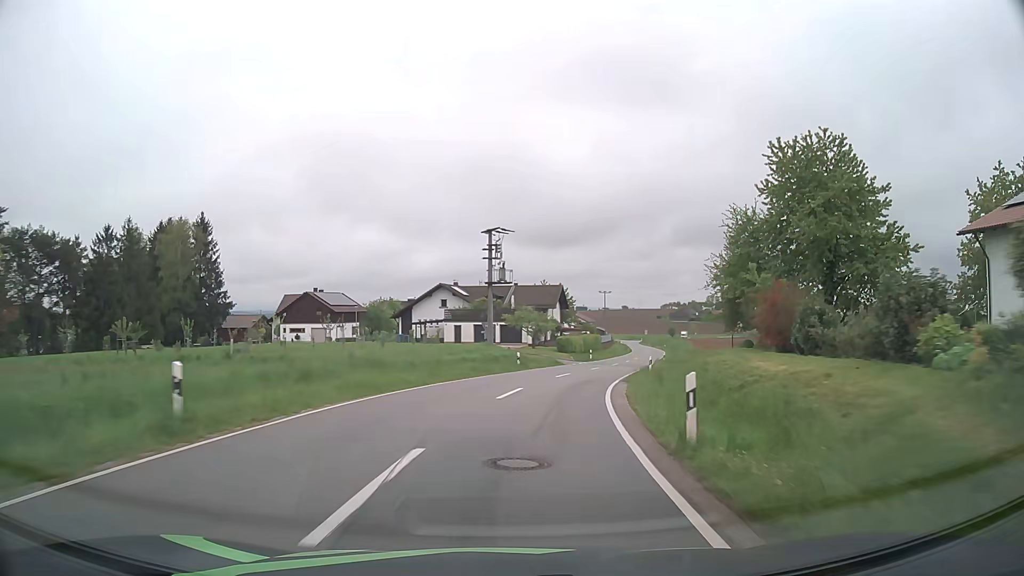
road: tertiary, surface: asphalt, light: Day
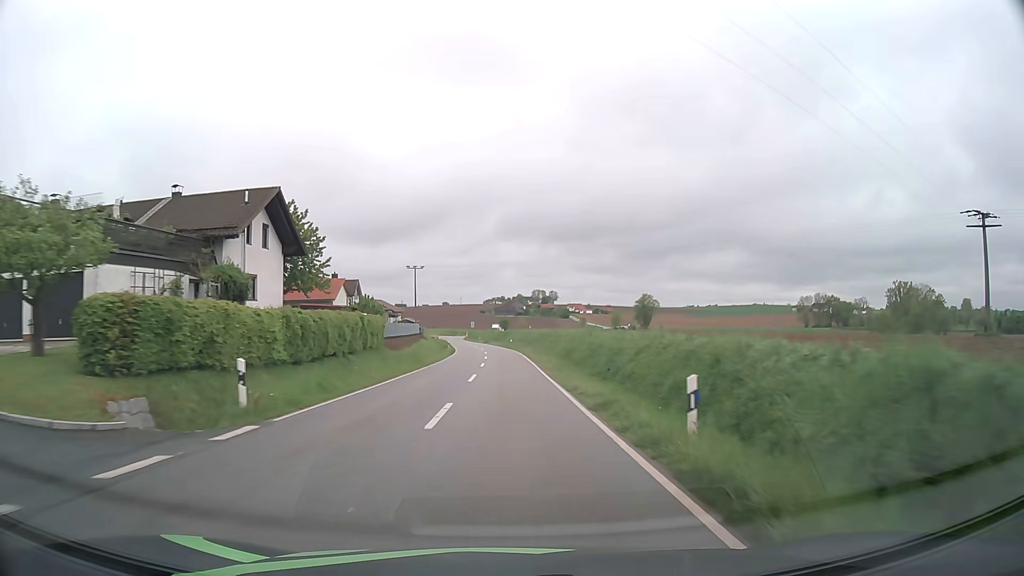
(+9.4, +52.2) m; +15°
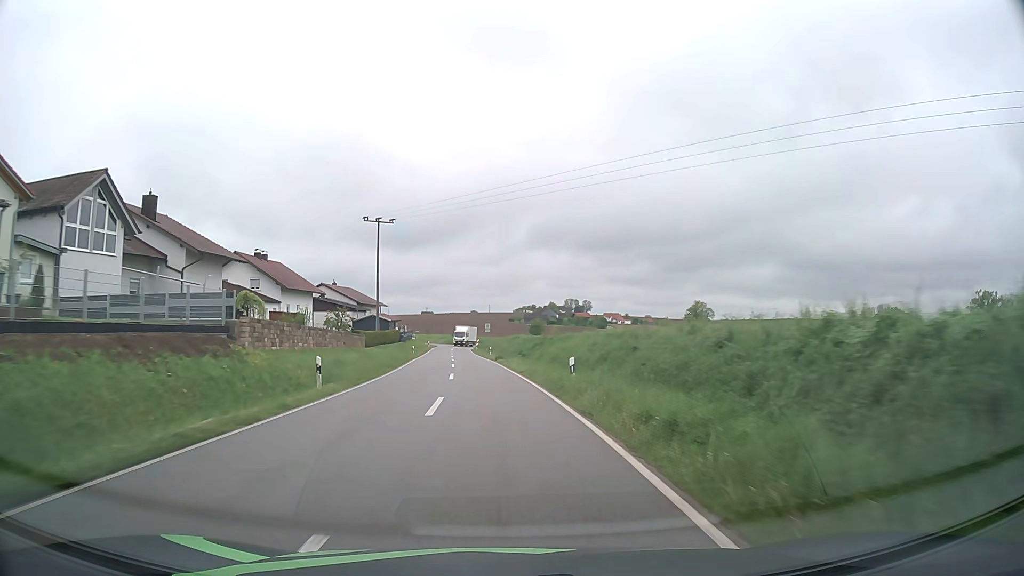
(-0.4, +57.4) m; -3°
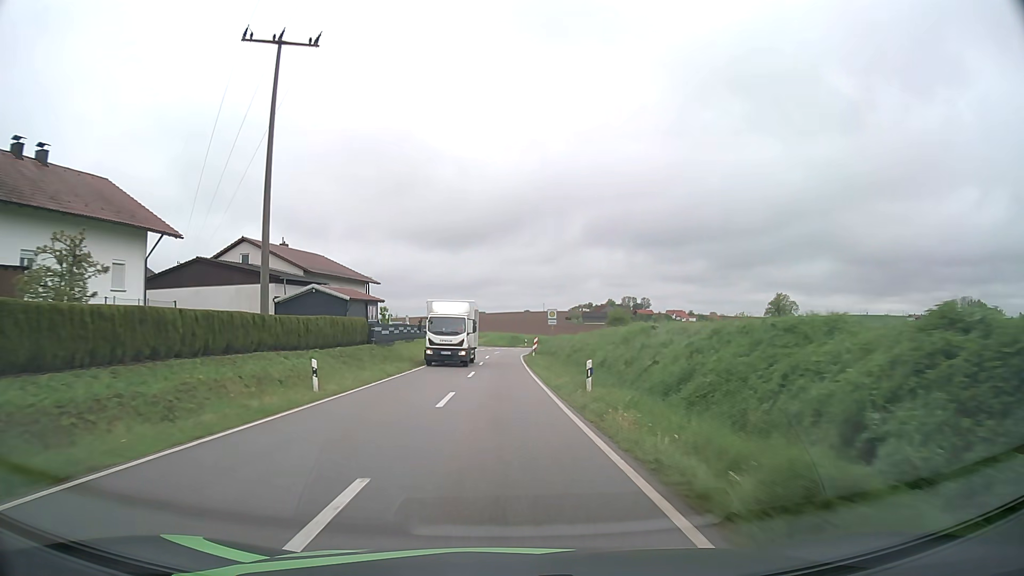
(-2.1, +45.6) m; -5°
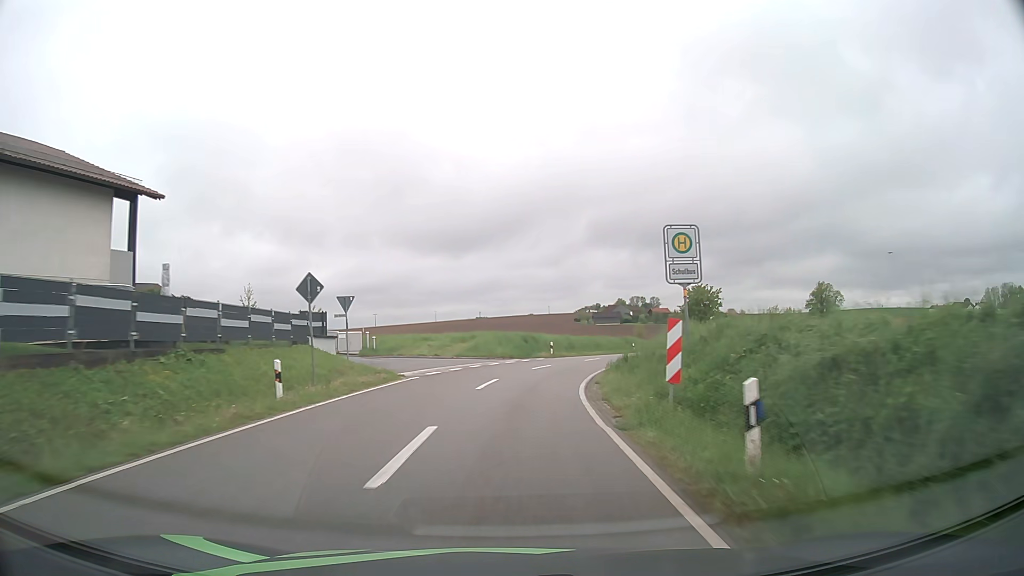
(-0.2, +43.5) m; 0°
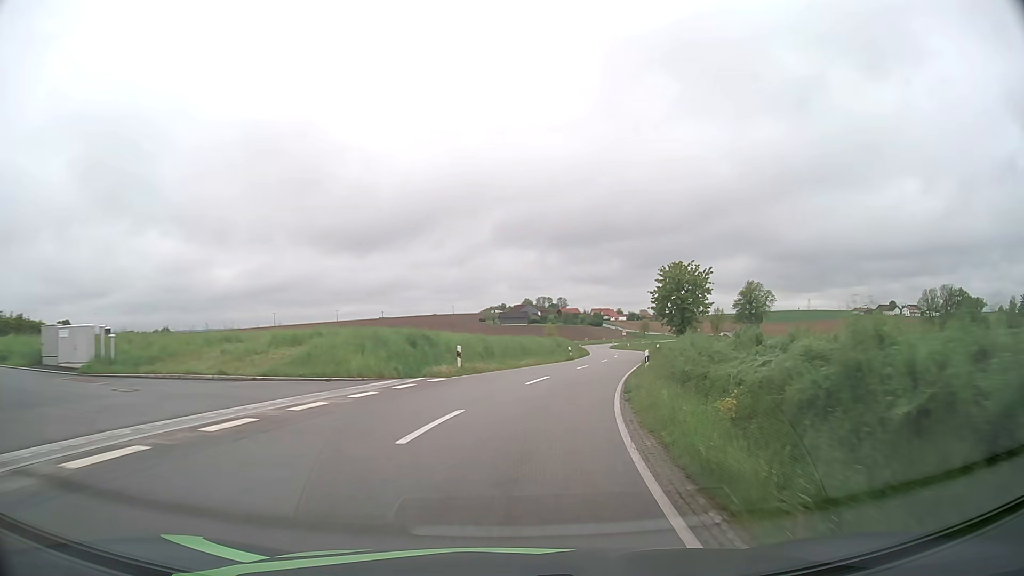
(+1.0, +20.7) m; +8°
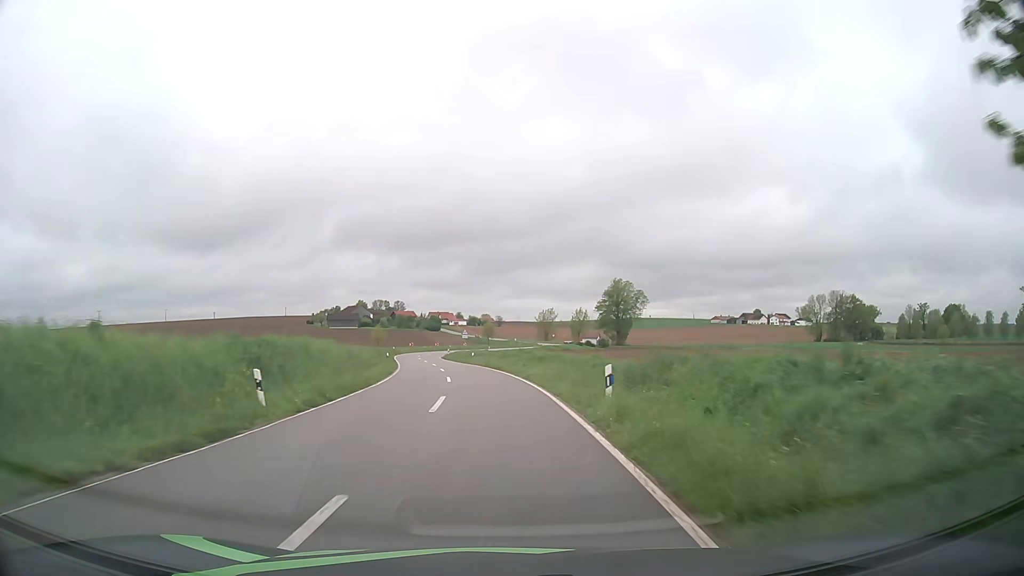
(+6.9, +41.4) m; +14°
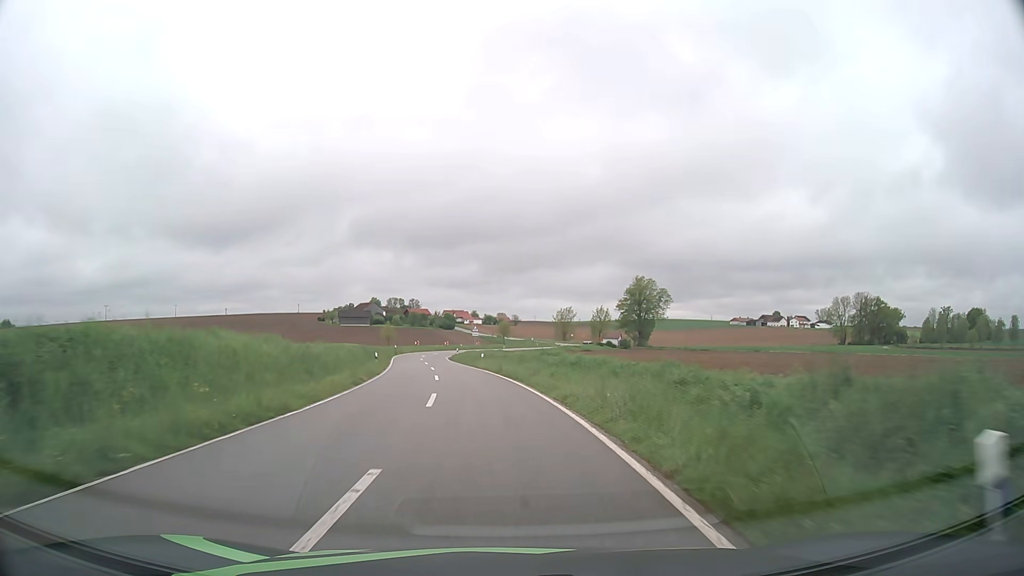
(-0.1, +11.0) m; -1°
(0, +10) (-1, +20) (-2, +30) (-3, +40) (-5, +50) (-6, +60) (-8, +70) (-8, +79) (-8, +89) (-6, +99) m
